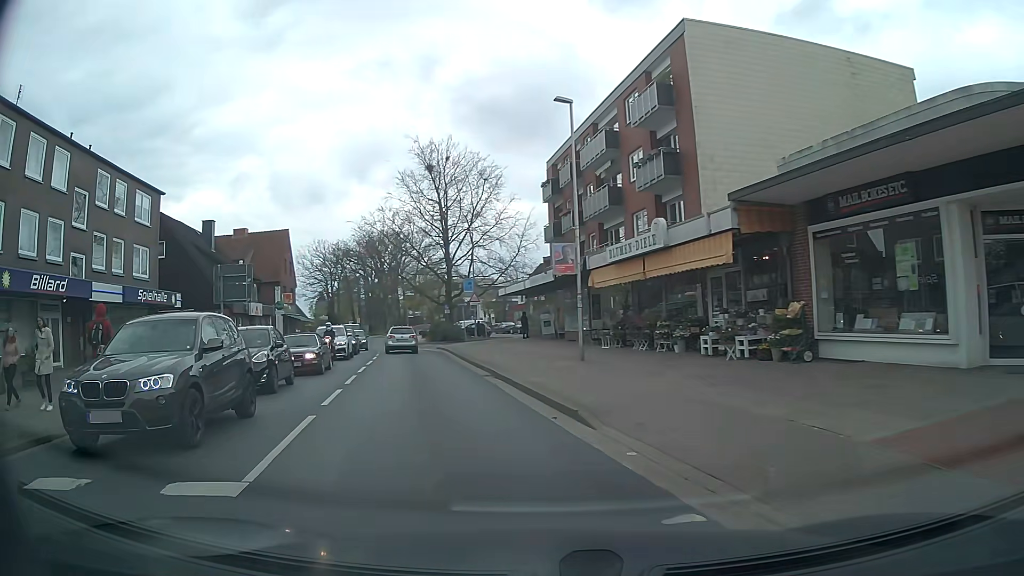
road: tertiary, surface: asphalt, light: Day
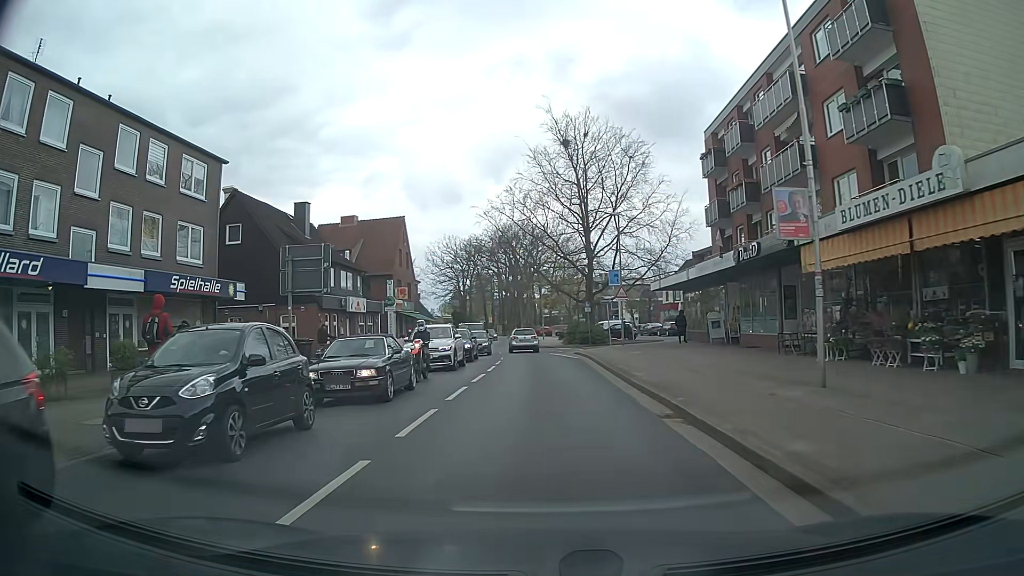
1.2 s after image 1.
(-1.0, +8.4) m; -12°
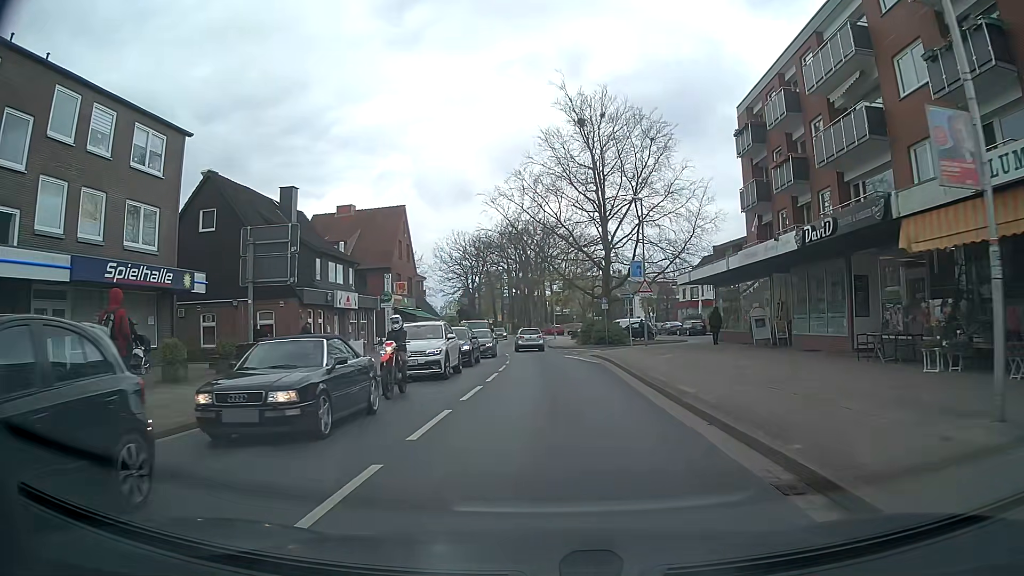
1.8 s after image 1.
(-0.1, +4.9) m; -1°
